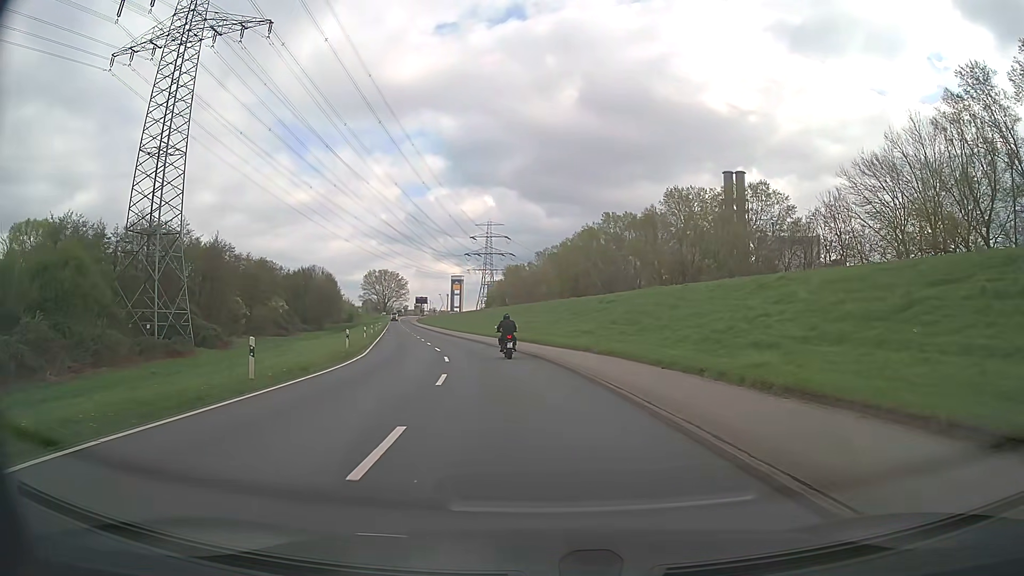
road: secondary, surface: asphalt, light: Day
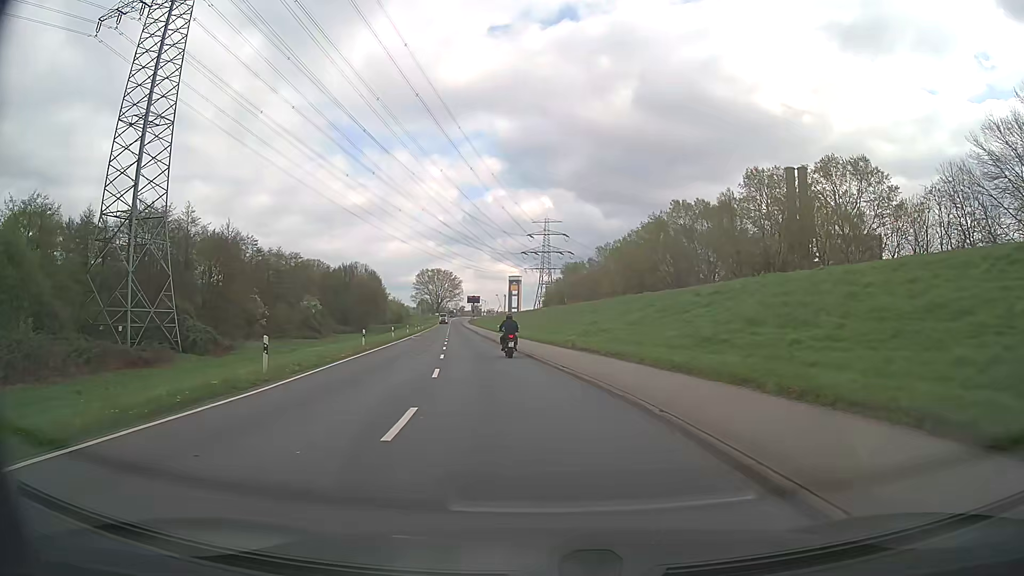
(-0.7, +16.2) m; -5°
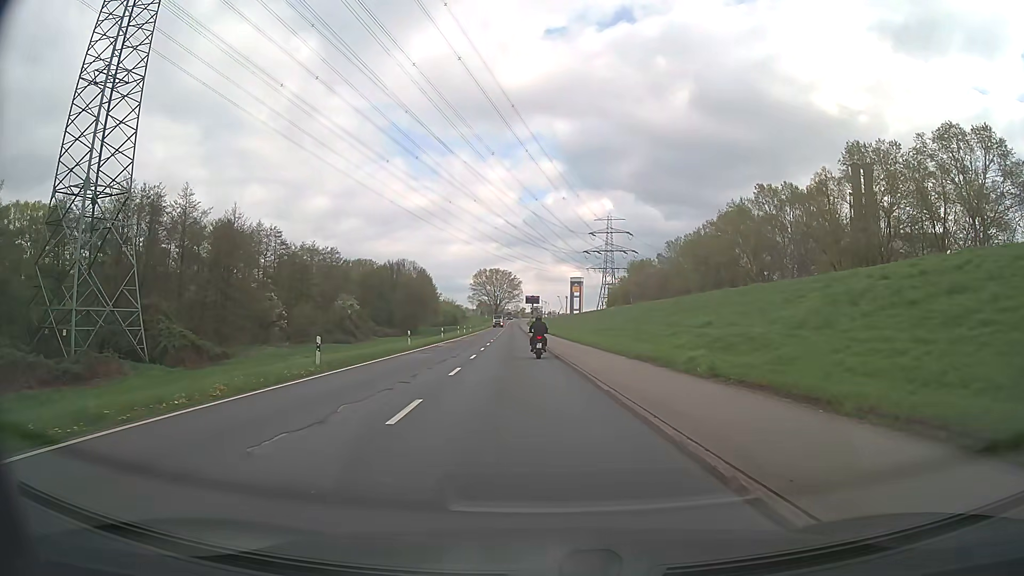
(-0.8, +16.8) m; -5°
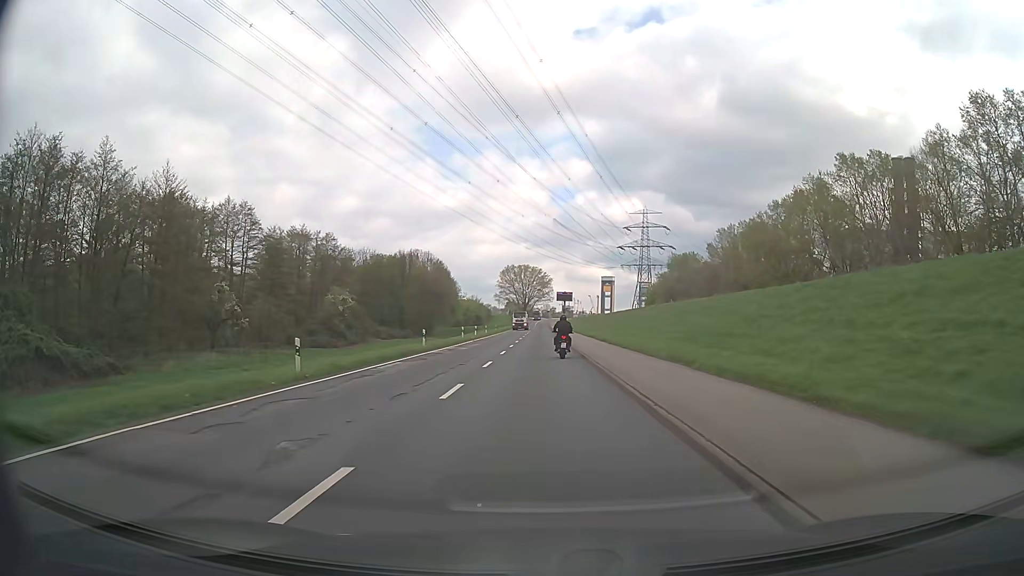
(-0.8, +24.0) m; -2°
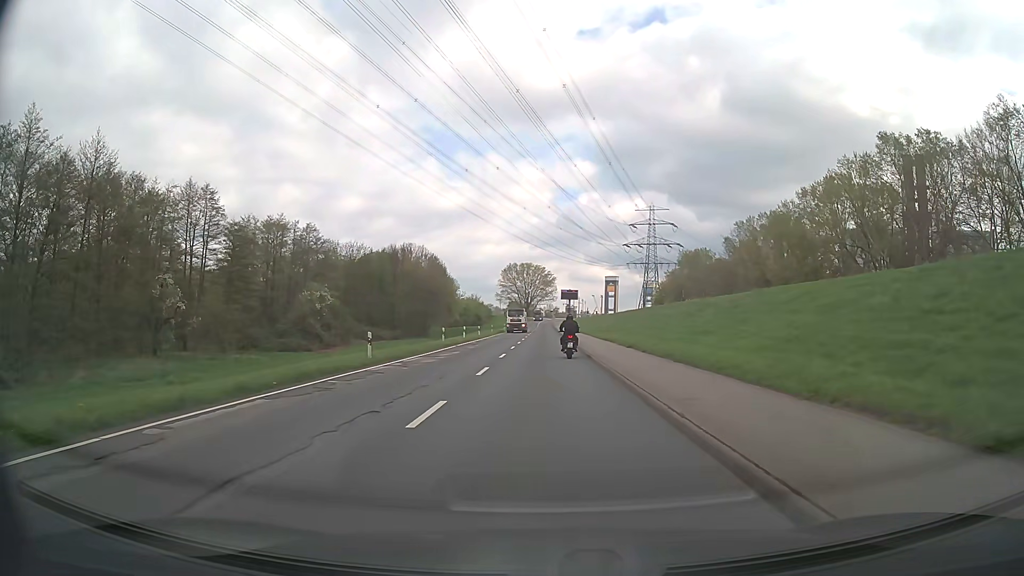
(-0.1, +12.4) m; -1°
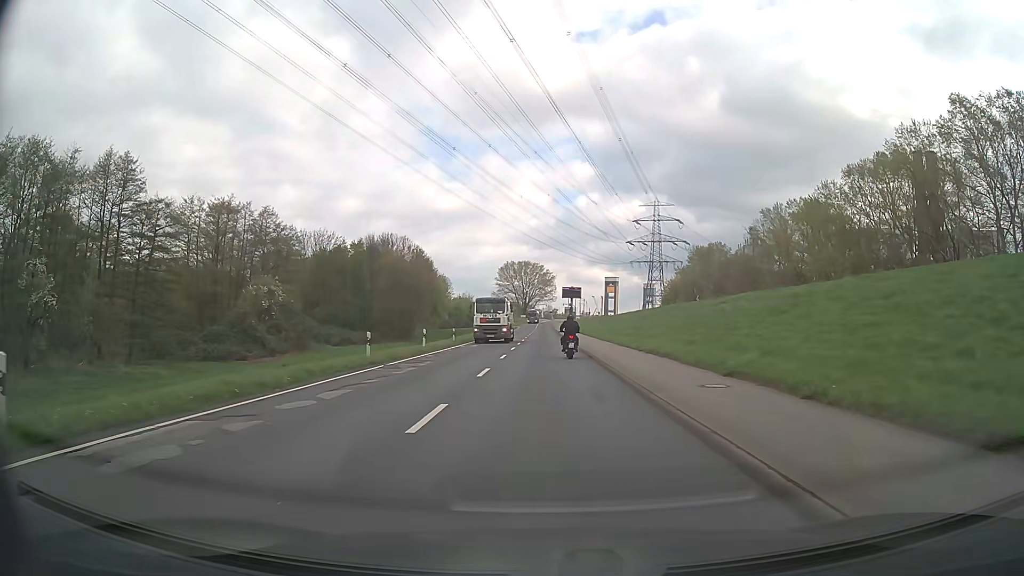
(0.0, +18.3) m; 0°
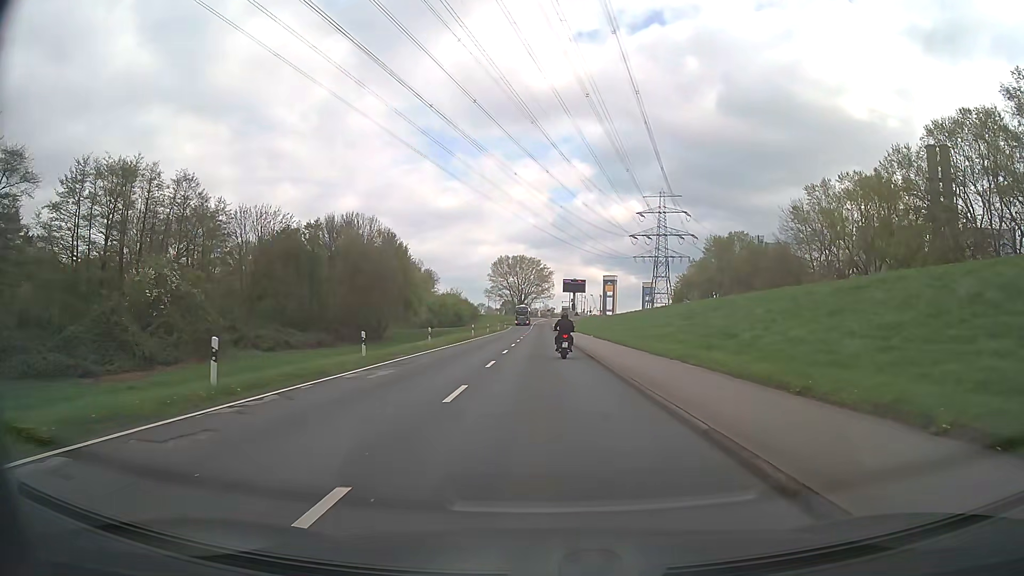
(+0.1, +23.8) m; 0°
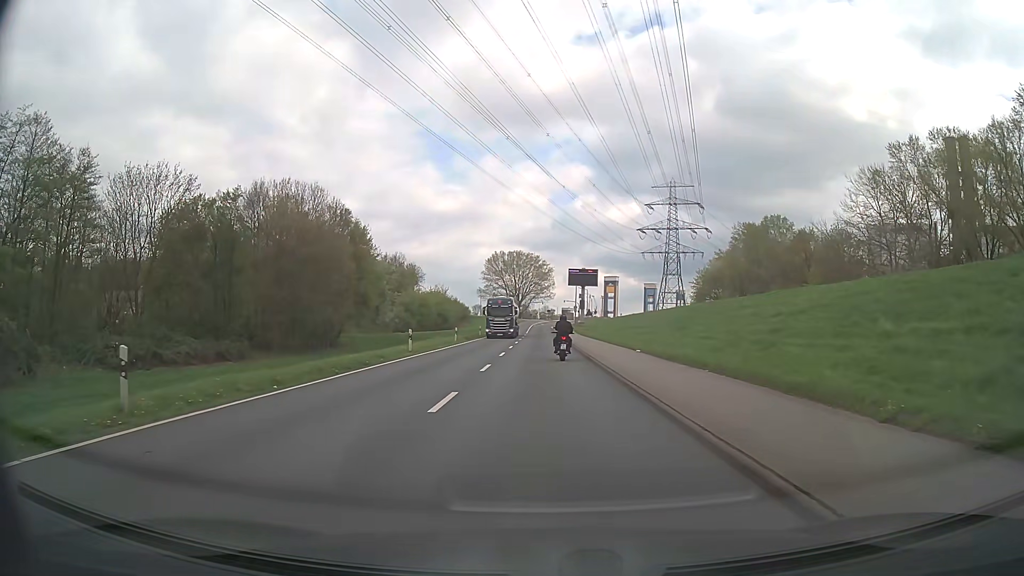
(+0.2, +27.9) m; 0°
(0, +10) (0, +20) (0, +30) (0, +40) (0, +50) (0, +60) (0, +70) (0, +80) (0, +90) (0, +100) m
